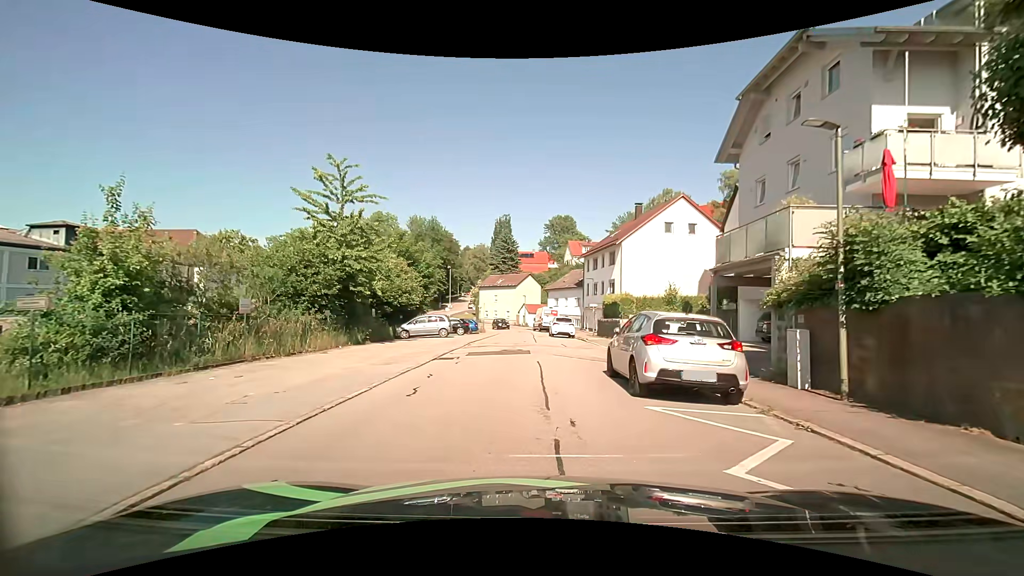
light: Day
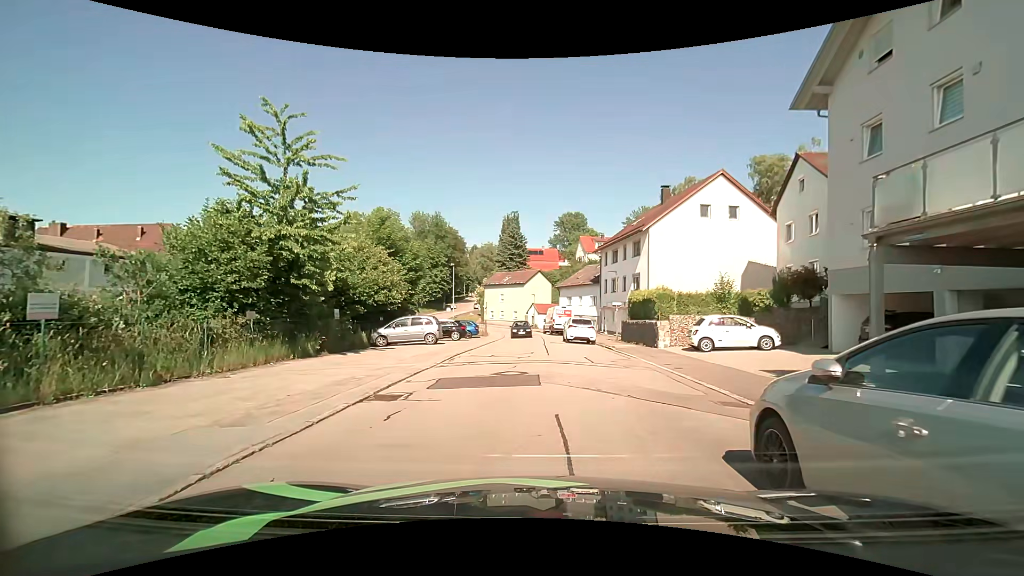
(0.0, +7.2) m; -2°
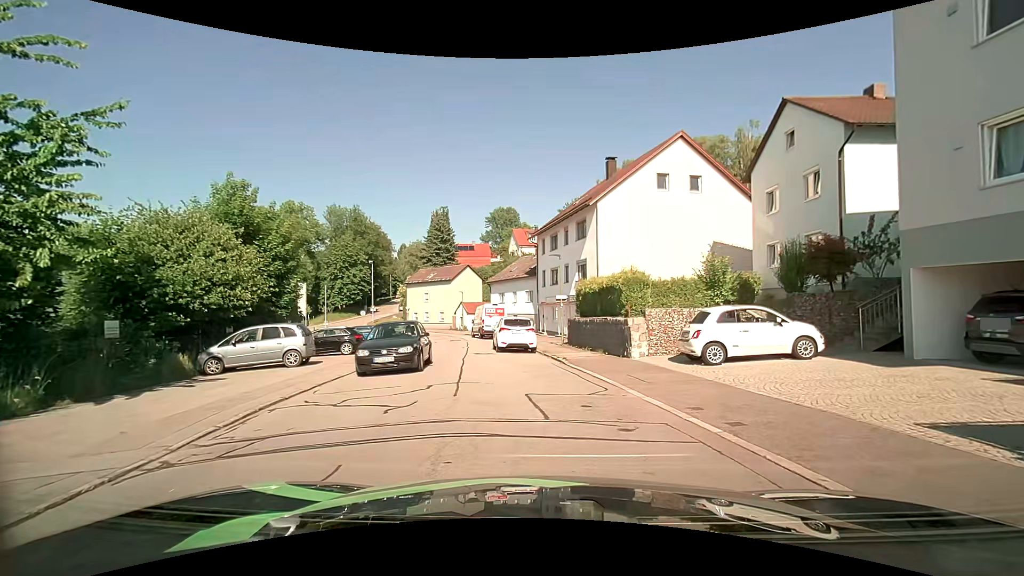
(+0.6, +8.5) m; +8°
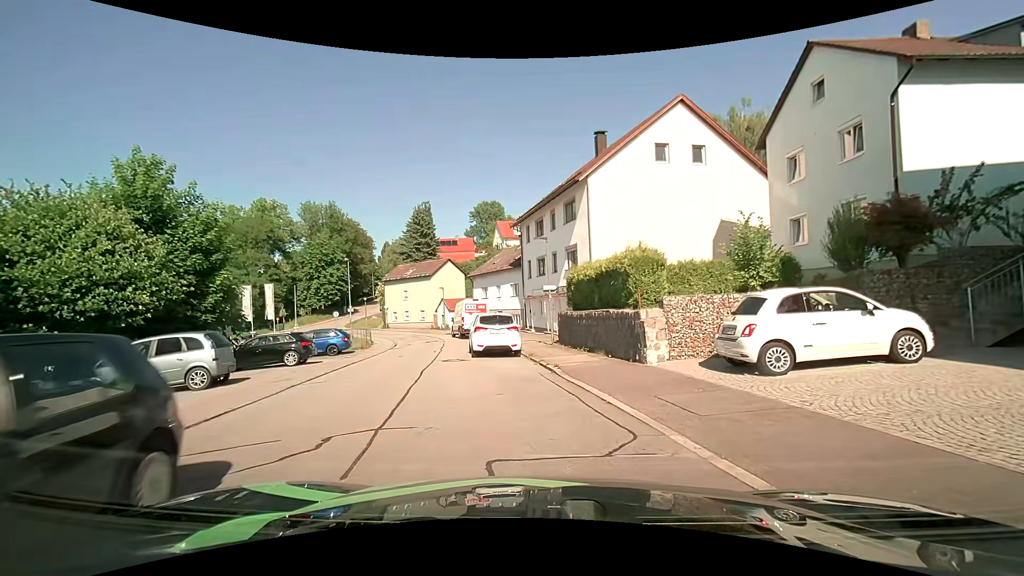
(+0.2, +4.3) m; +3°
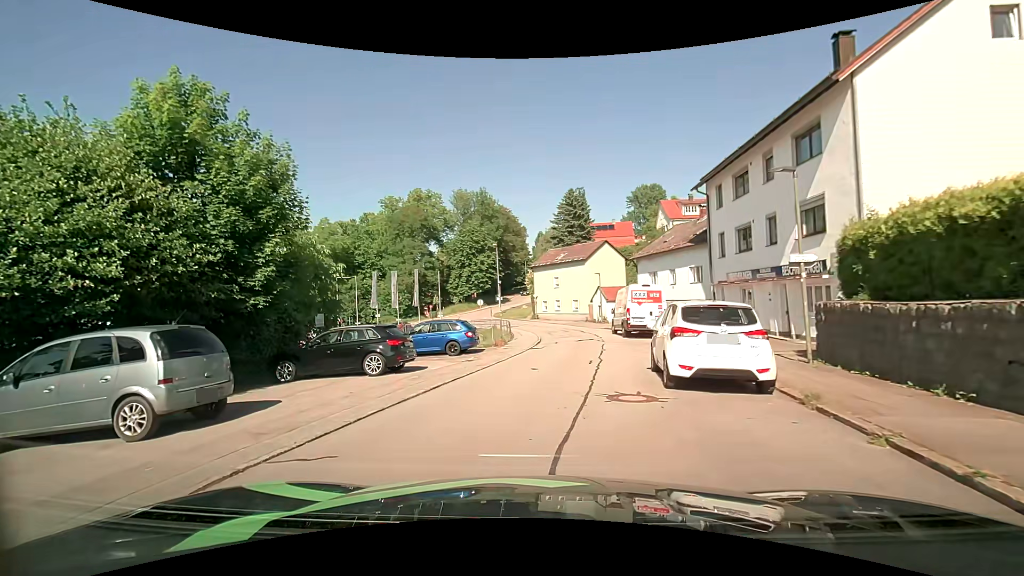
(-1.3, +8.6) m; -18°
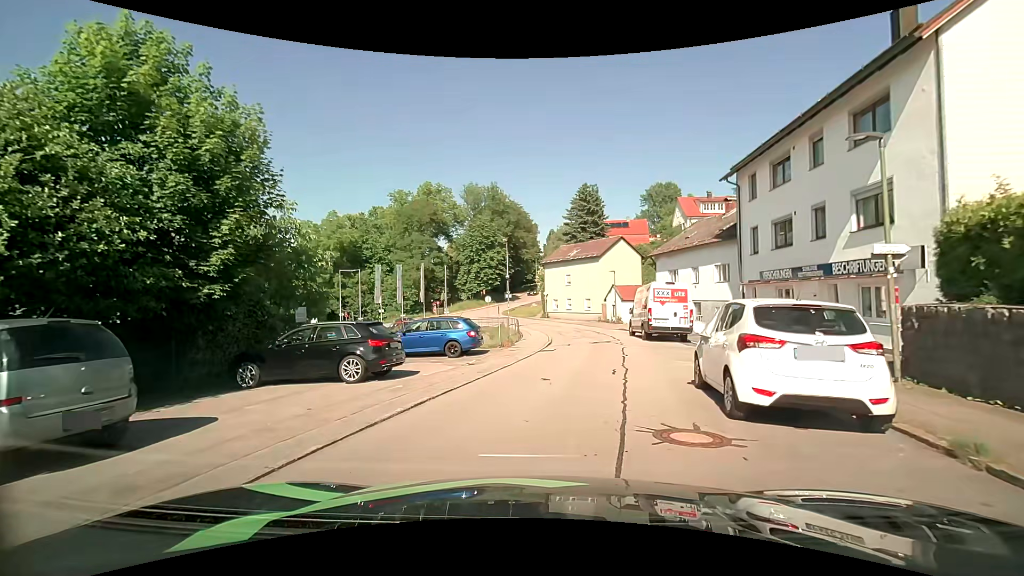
(-0.1, +2.4) m; -4°
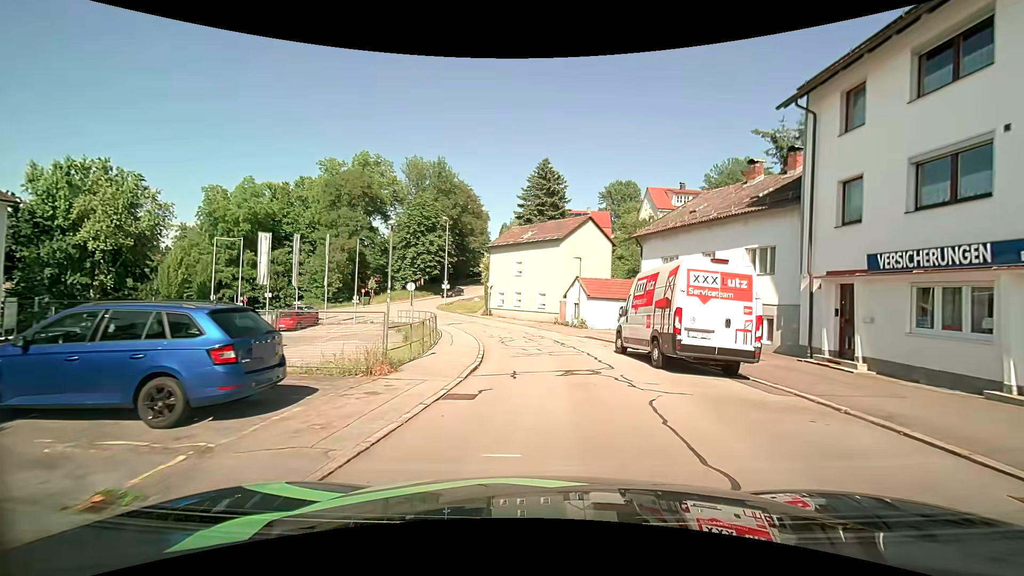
(+0.9, +12.2) m; +7°
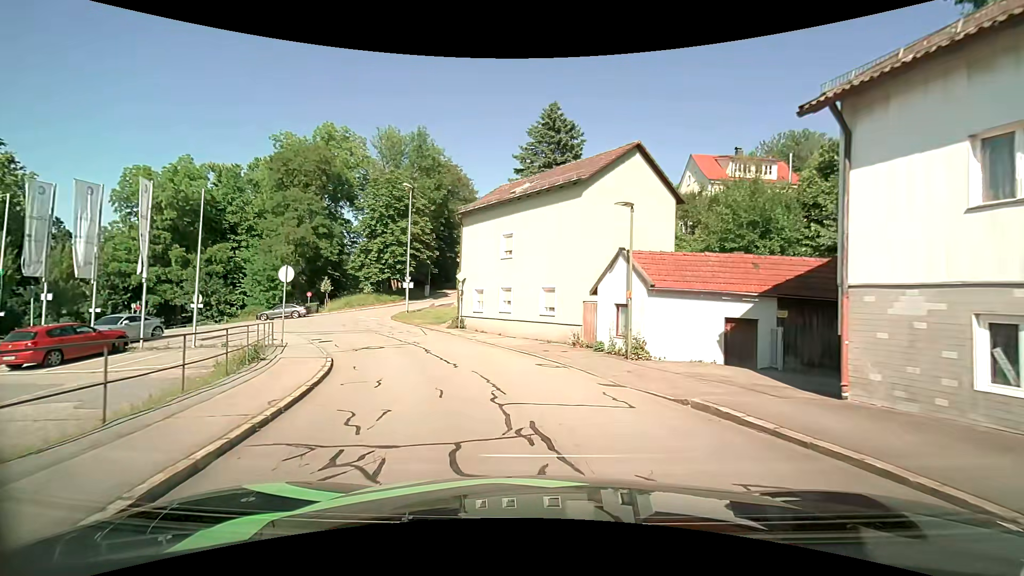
(+0.6, +18.7) m; +1°
(-1, +10) (-3, +20) (-8, +28) (-15, +36) (-22, +43) (-30, +49) (-38, +54) (-47, +58) (-57, +62) (-66, +65) m
